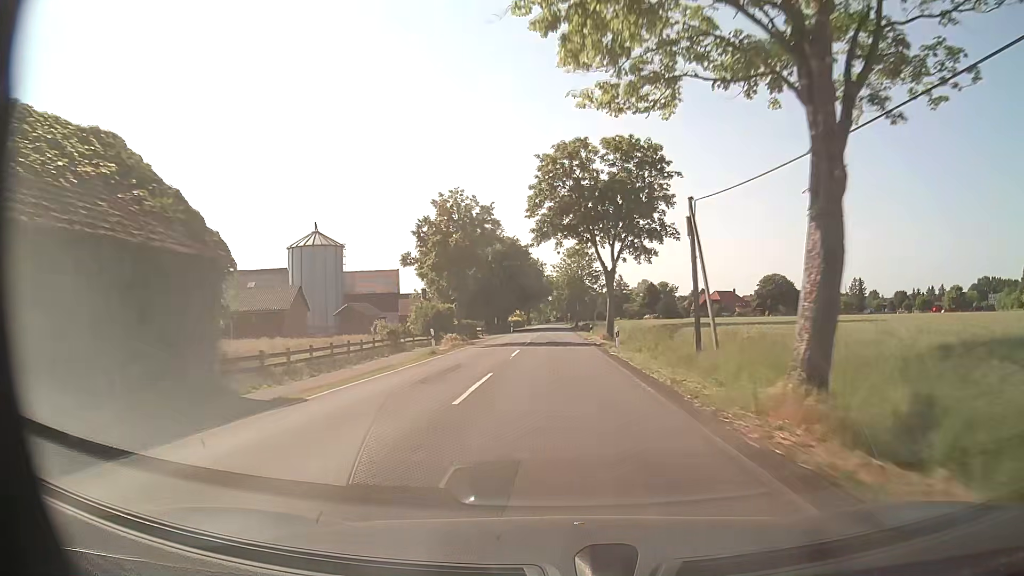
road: secondary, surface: asphalt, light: Day
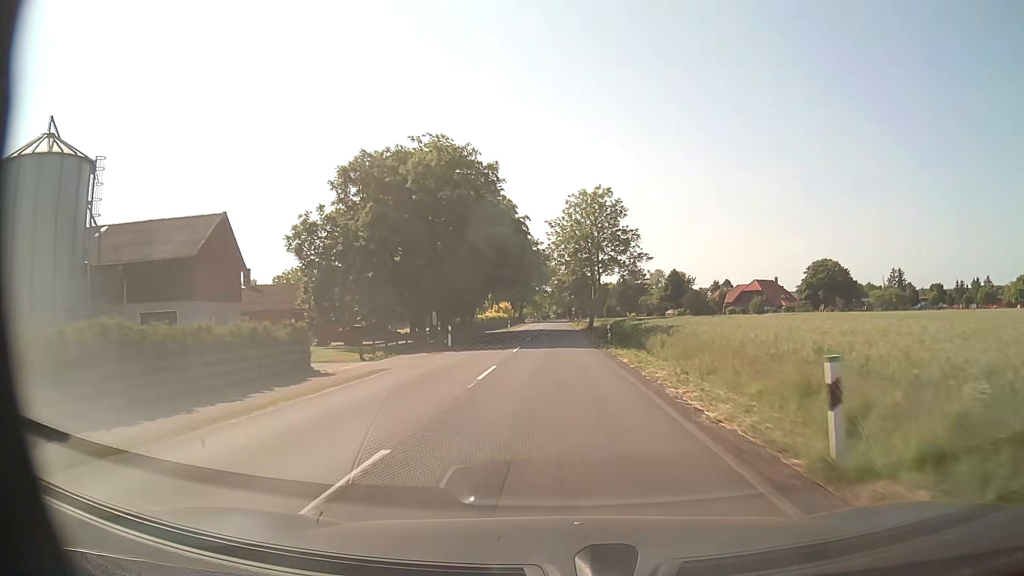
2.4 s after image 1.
(0.0, +45.9) m; 0°
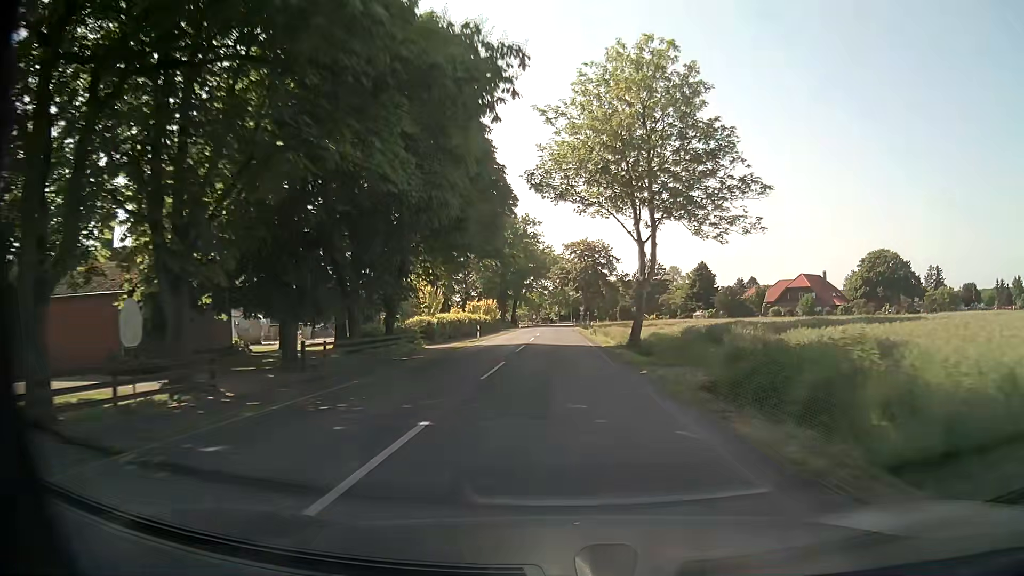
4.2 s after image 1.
(-0.3, +34.4) m; -1°
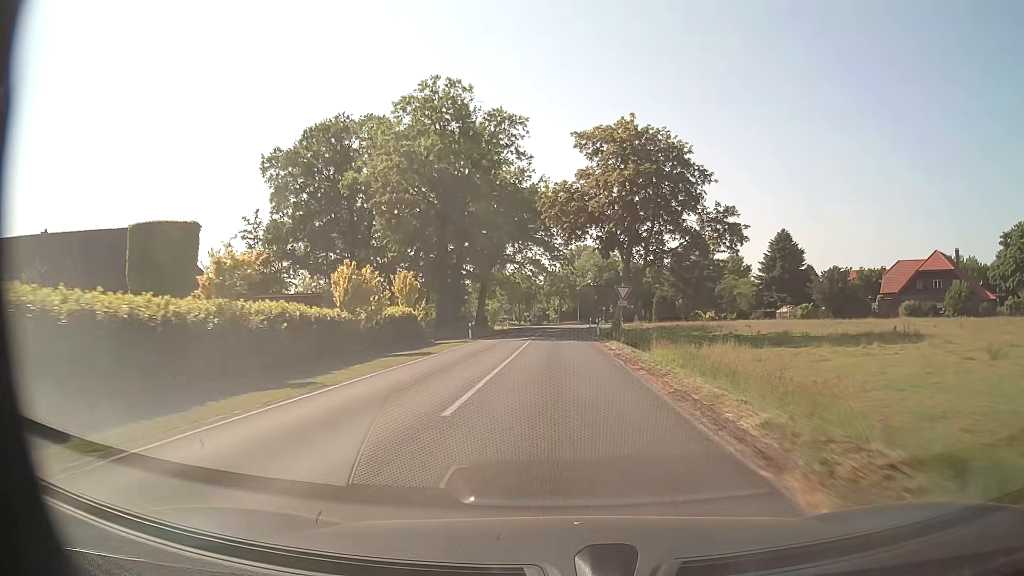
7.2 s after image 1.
(0.0, +57.3) m; 0°
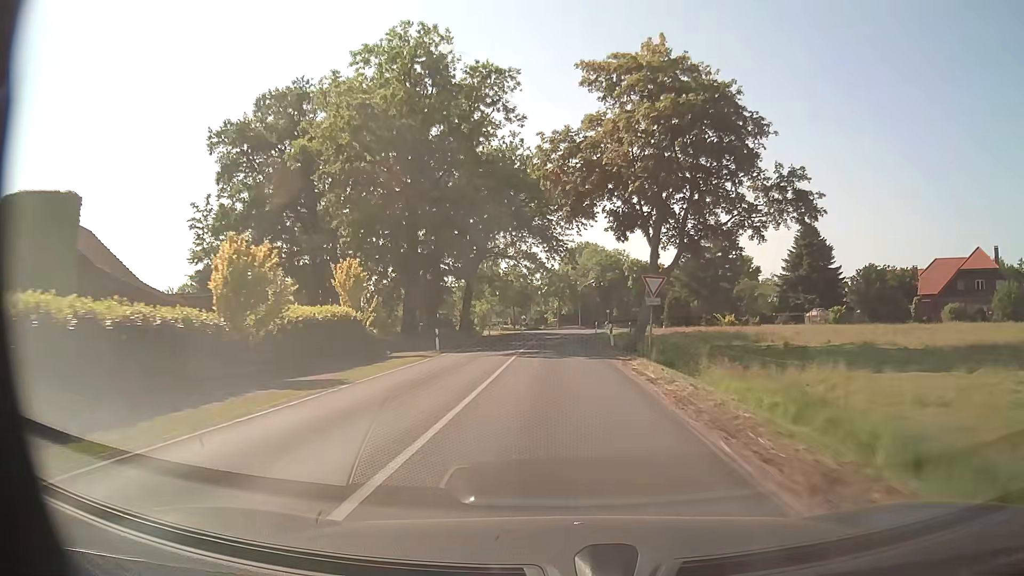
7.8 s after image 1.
(0.0, +11.4) m; 0°
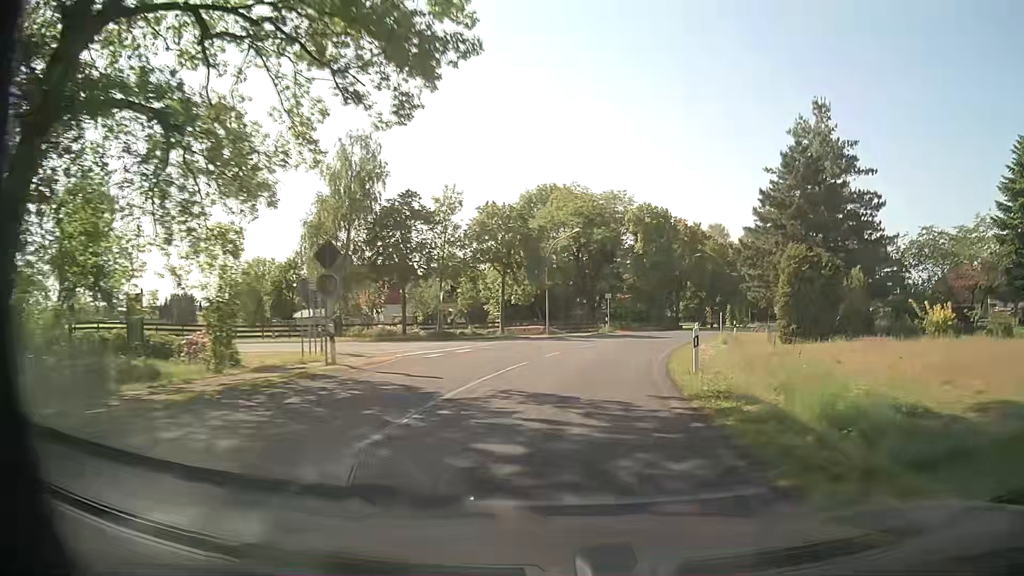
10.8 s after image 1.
(+0.7, +54.1) m; +3°
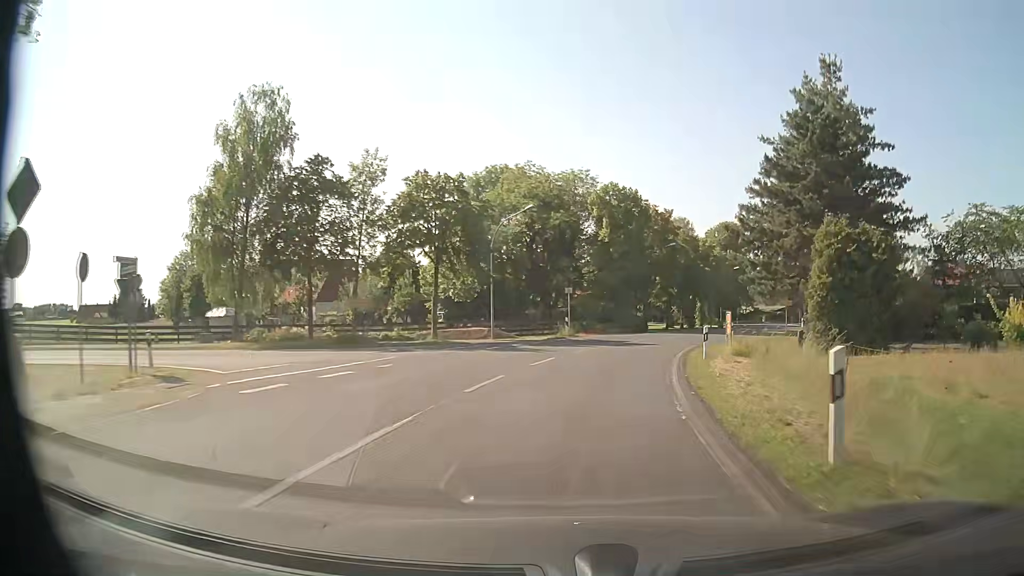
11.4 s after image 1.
(+0.3, +9.8) m; +4°
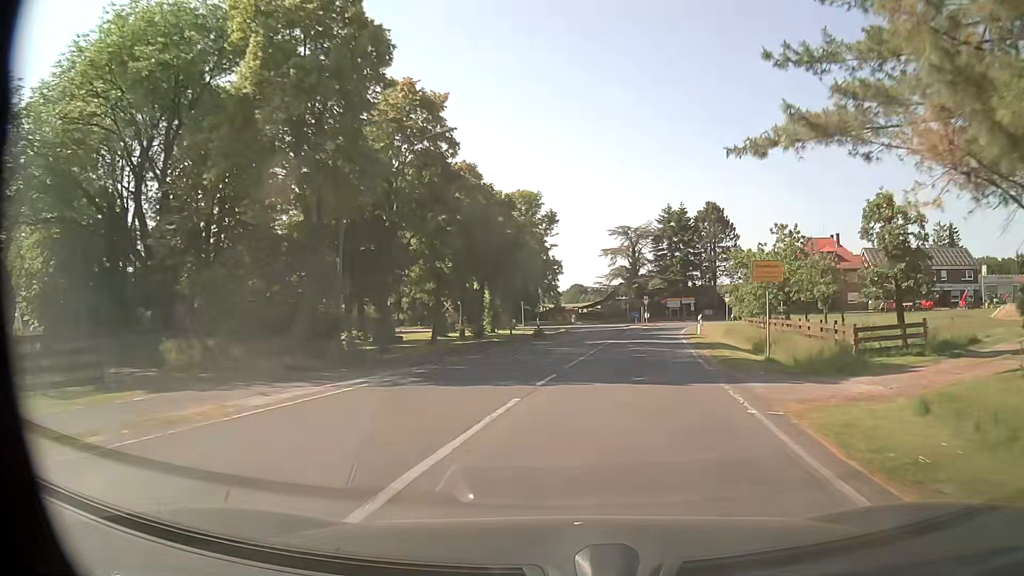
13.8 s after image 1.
(+5.8, +35.5) m; +19°
(0, +10) (+2, +20) (+3, +30) (+5, +40) (+7, +49) (+9, +59) (+12, +69) (+12, +79) (+5, +86) (-4, +89) m
